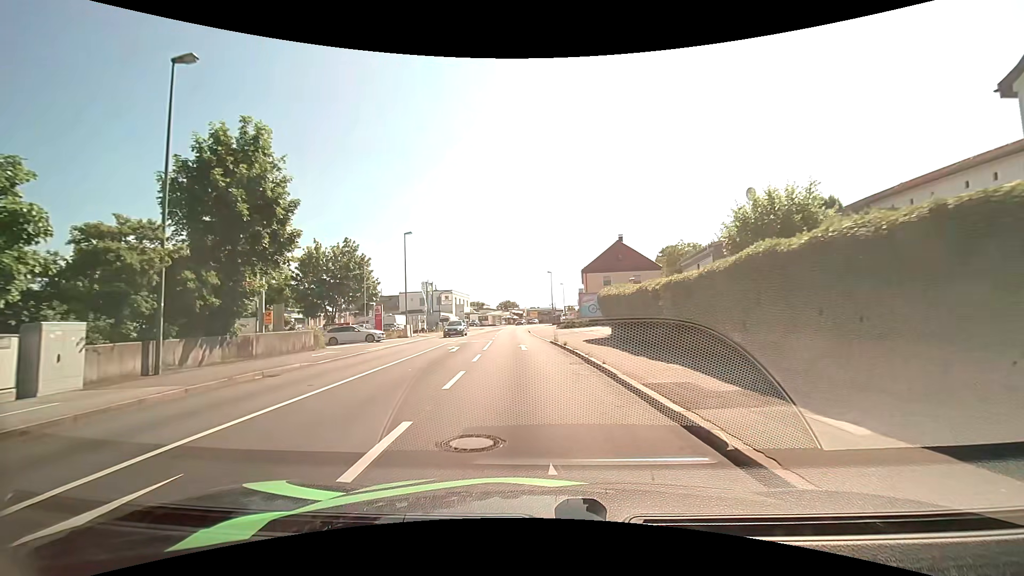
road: tertiary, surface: asphalt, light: Day
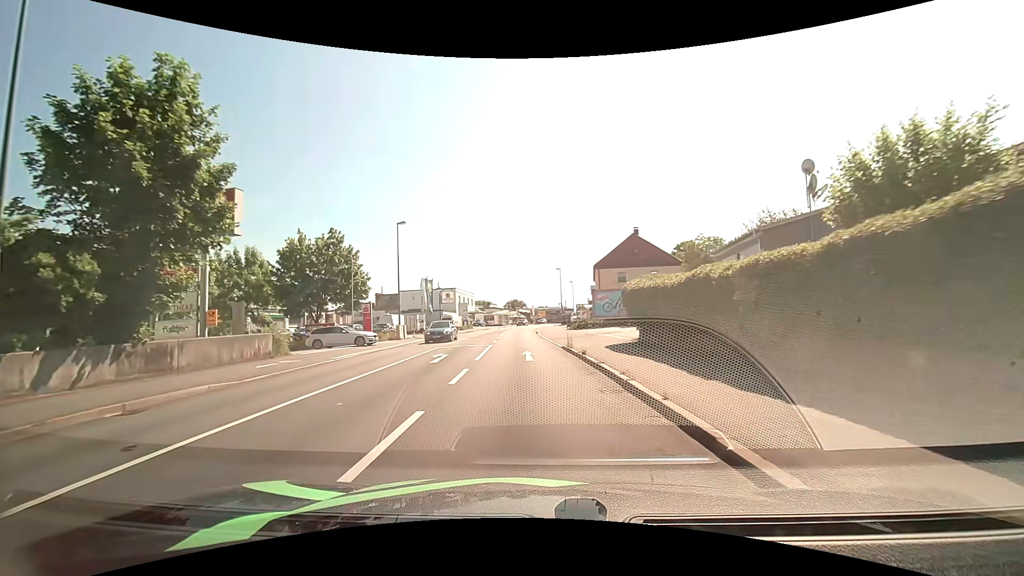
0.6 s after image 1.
(0.0, +5.3) m; 0°
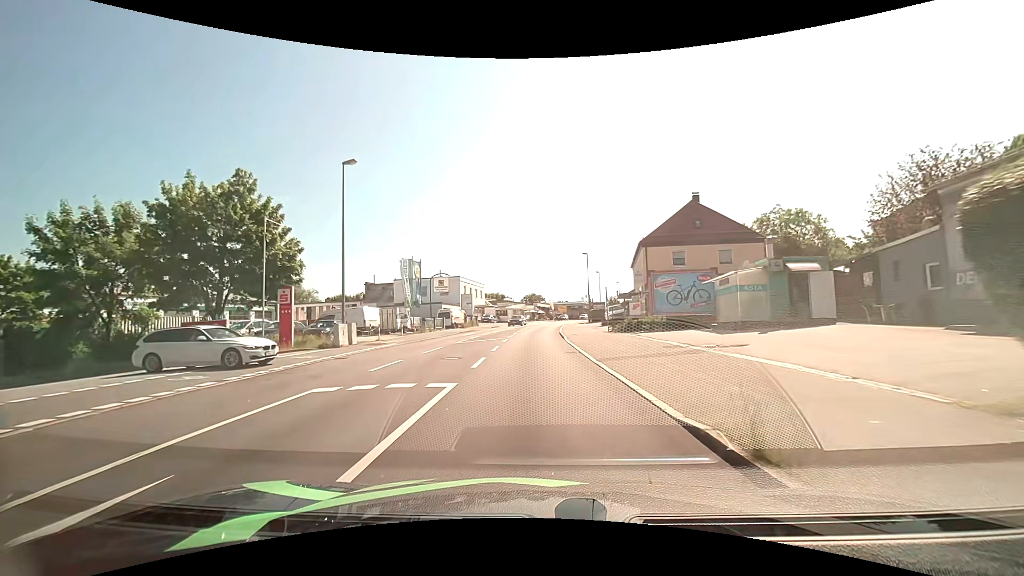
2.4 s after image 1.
(-0.5, +16.5) m; -2°
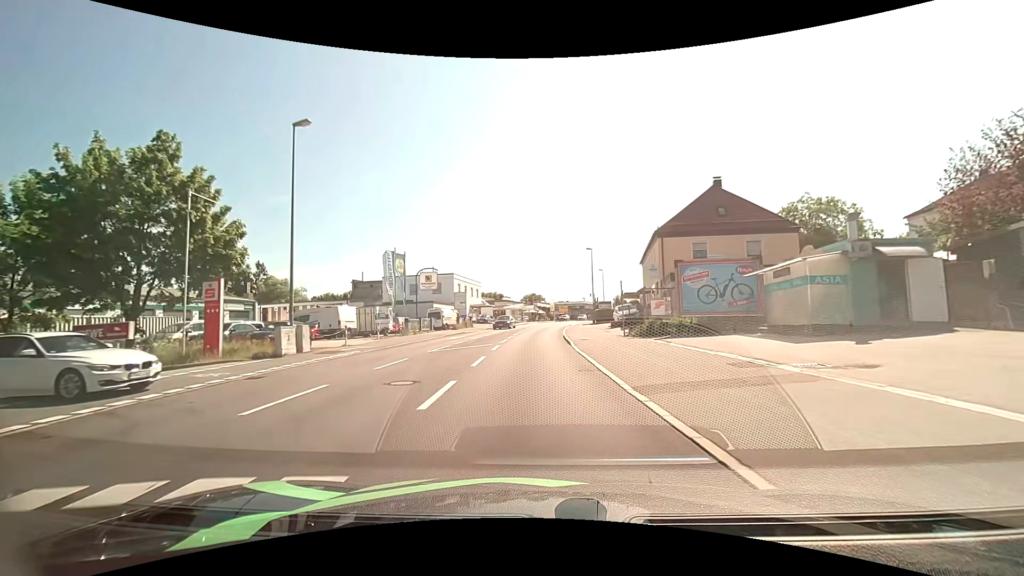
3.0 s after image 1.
(0.0, +5.8) m; 0°
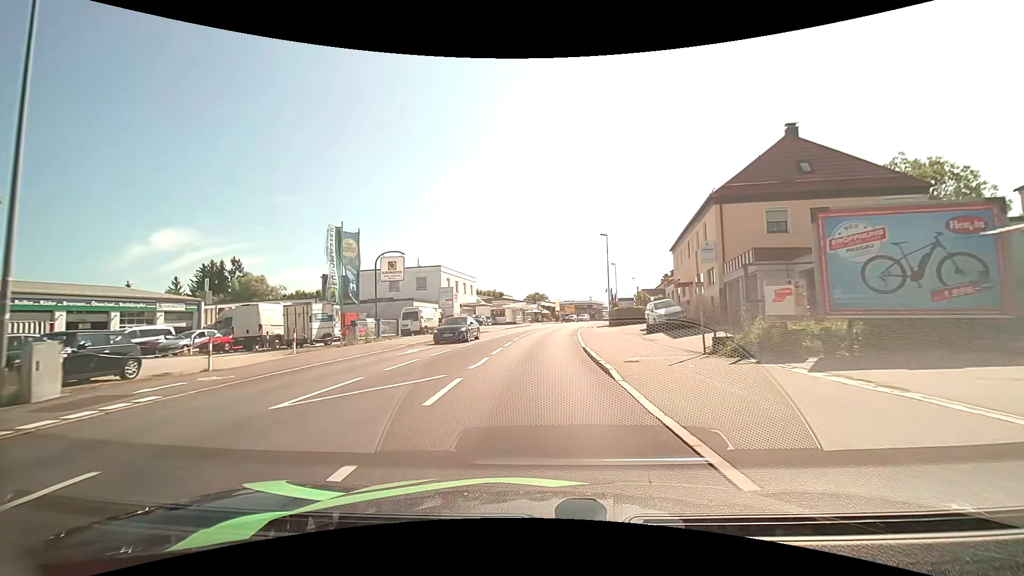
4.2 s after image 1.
(-0.1, +11.9) m; 0°
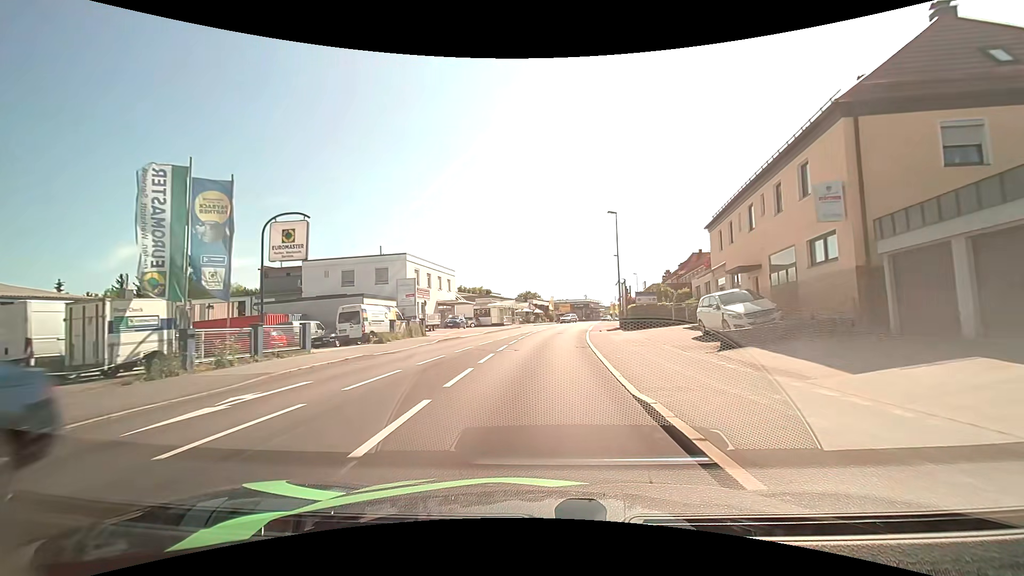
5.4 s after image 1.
(+0.1, +12.3) m; +1°
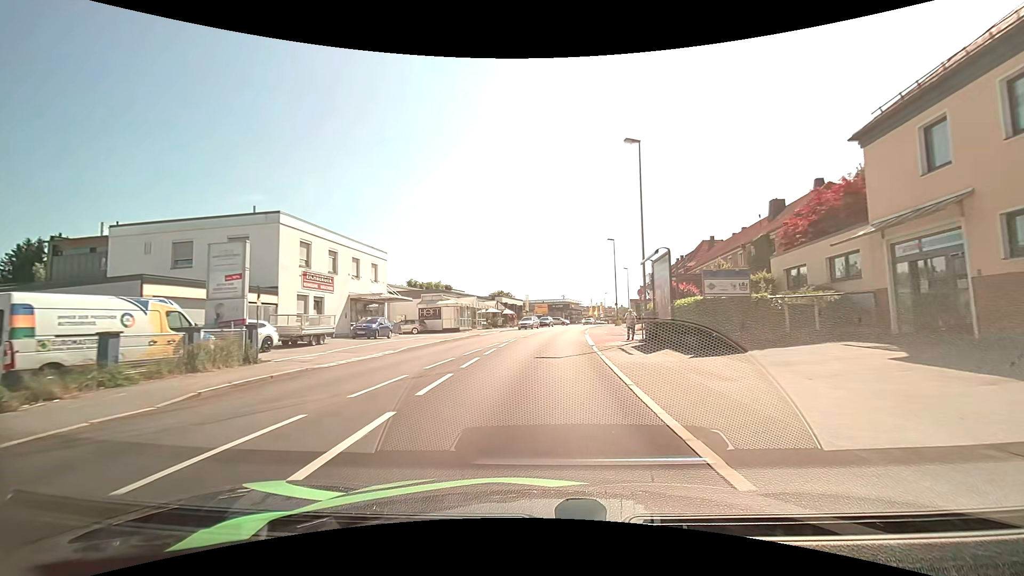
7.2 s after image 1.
(+0.5, +19.2) m; +4°
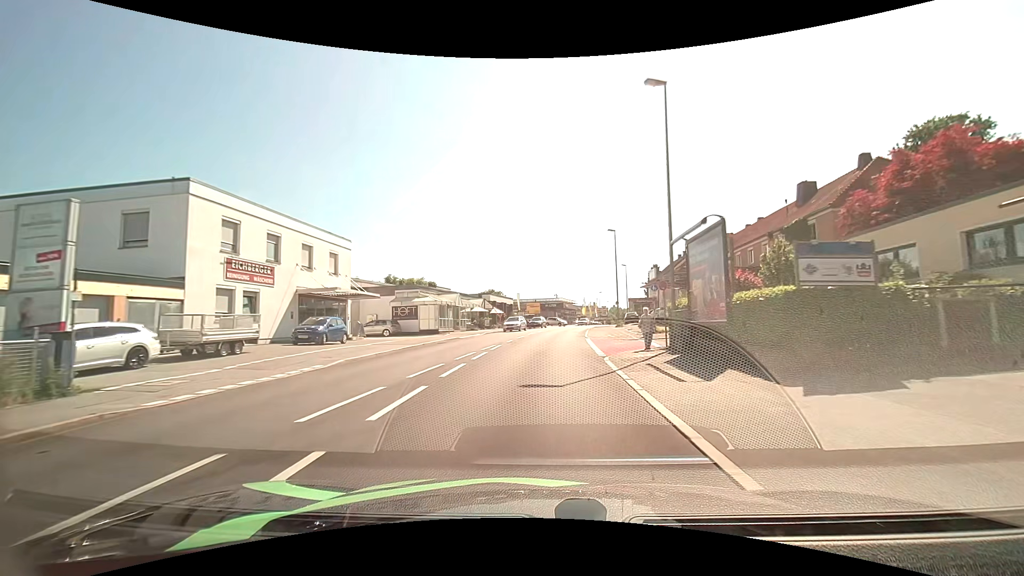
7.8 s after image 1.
(0.0, +6.6) m; 0°
(0, +10) (+1, +20) (+1, +30) (+2, +40) (+3, +50) (+5, +60) (+7, +70) (+9, +79) (+11, +89) (+14, +99) m
